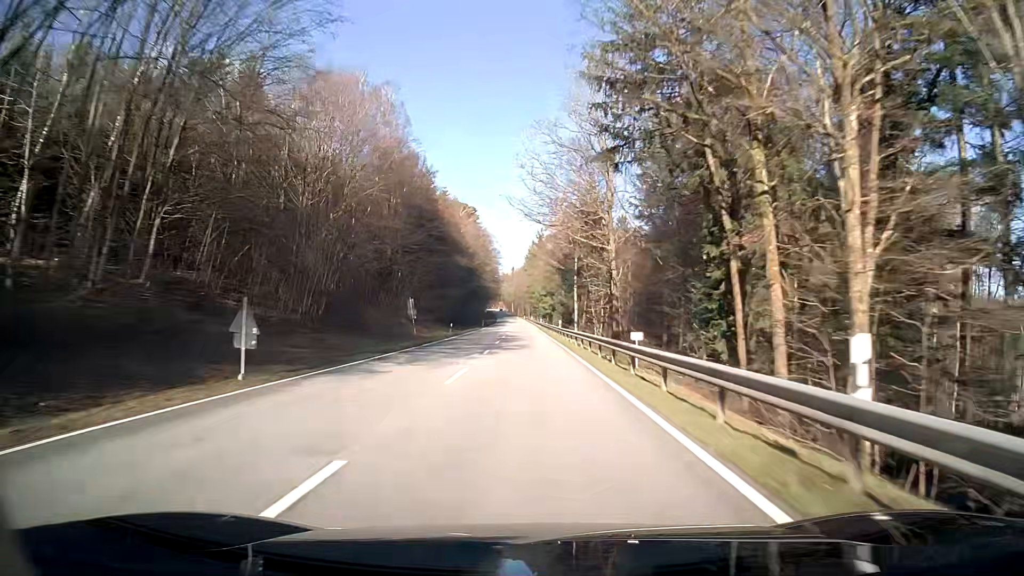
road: secondary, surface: asphalt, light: Day
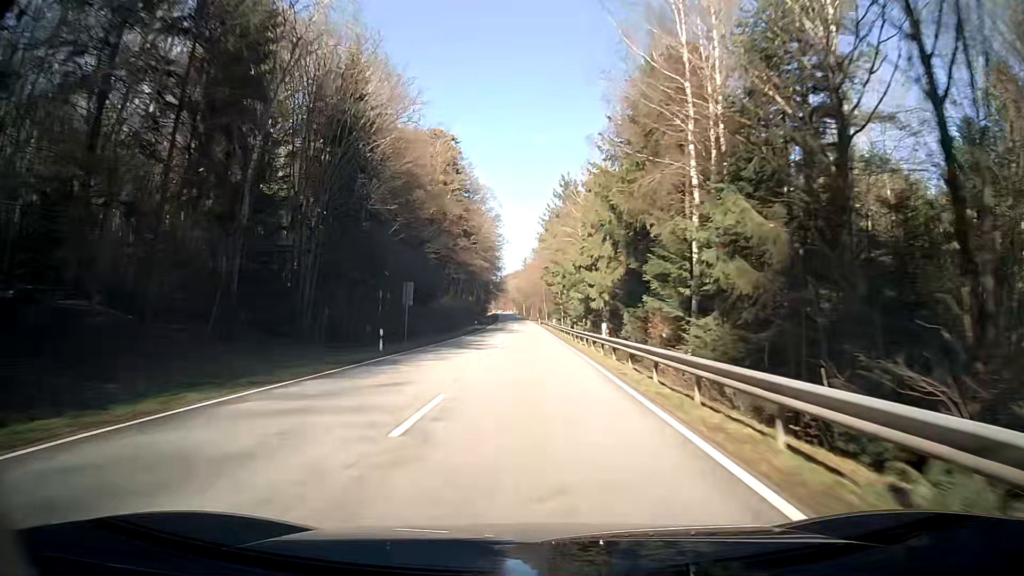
(-0.9, +78.3) m; -1°
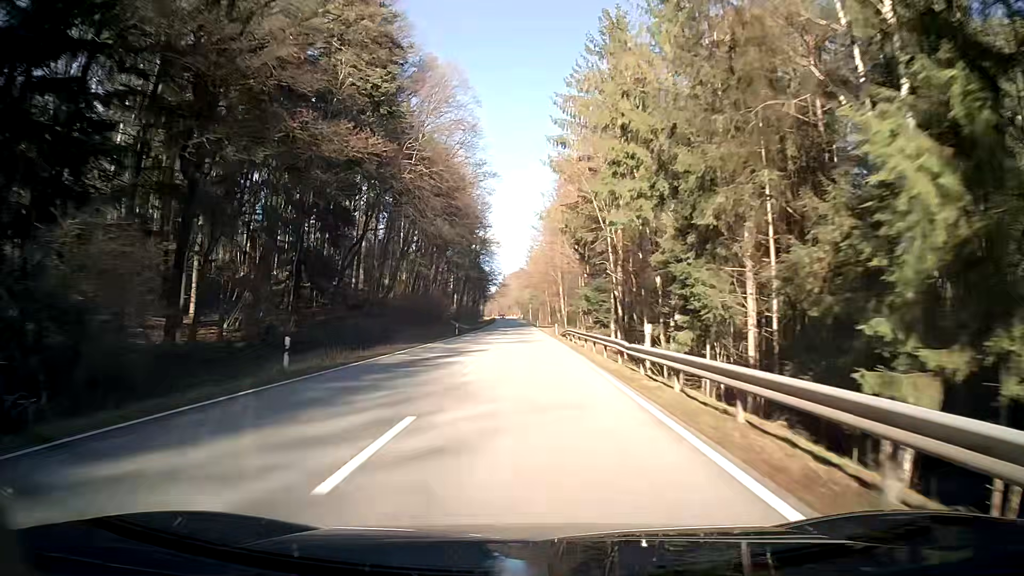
(-1.3, +62.9) m; -2°
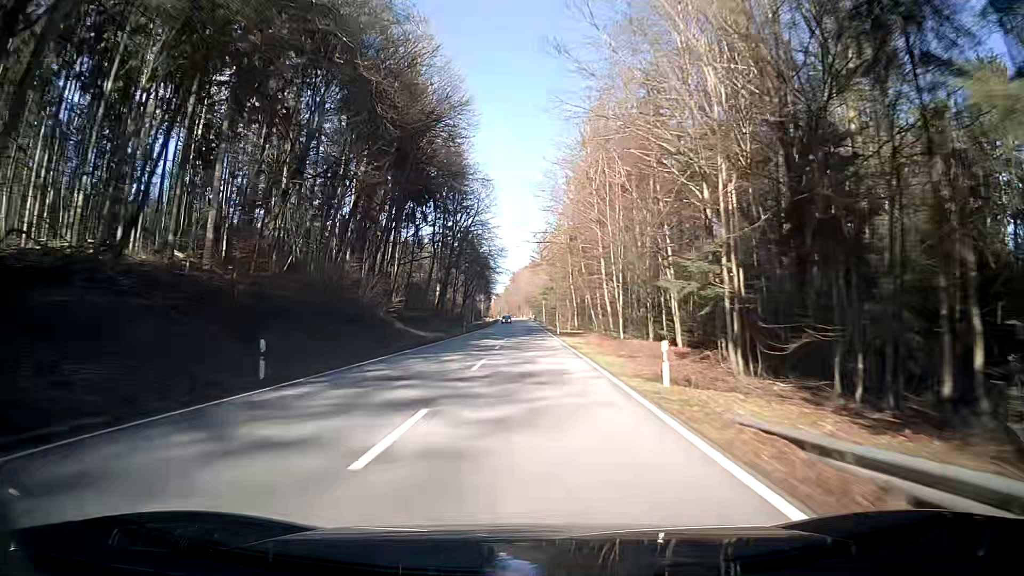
(+0.3, +47.2) m; 0°
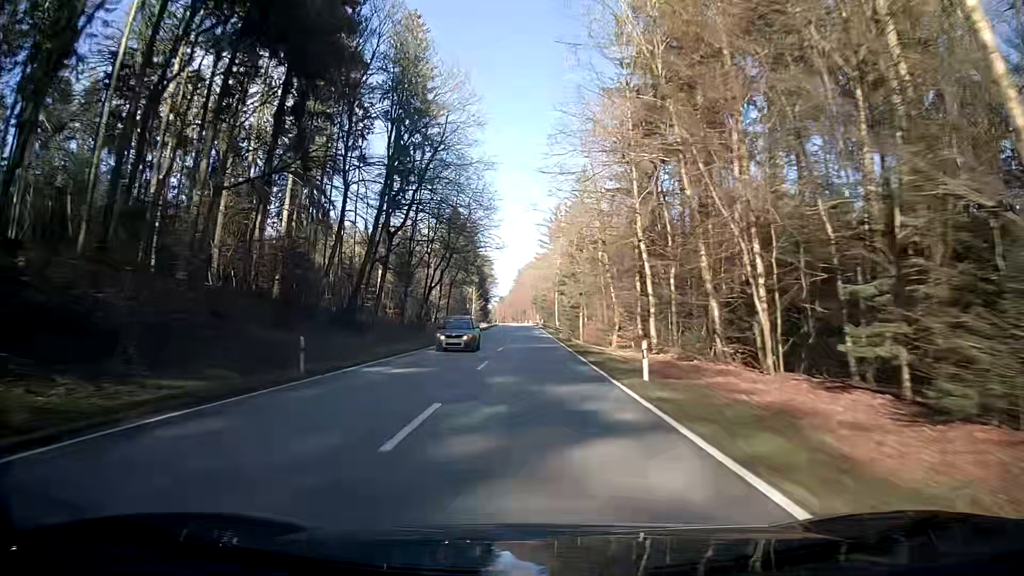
(-0.2, +47.3) m; -1°
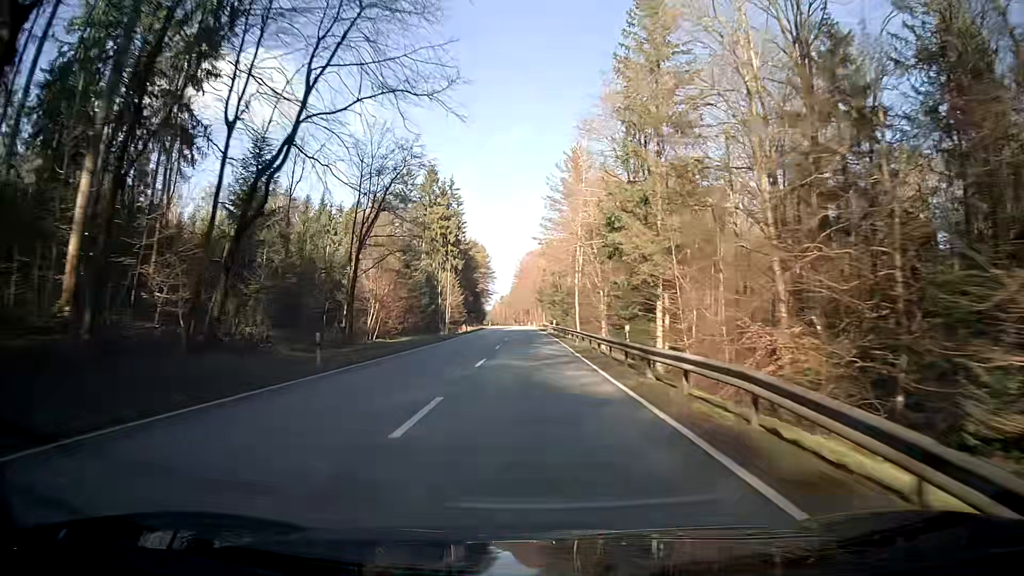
(-0.2, +47.4) m; 0°
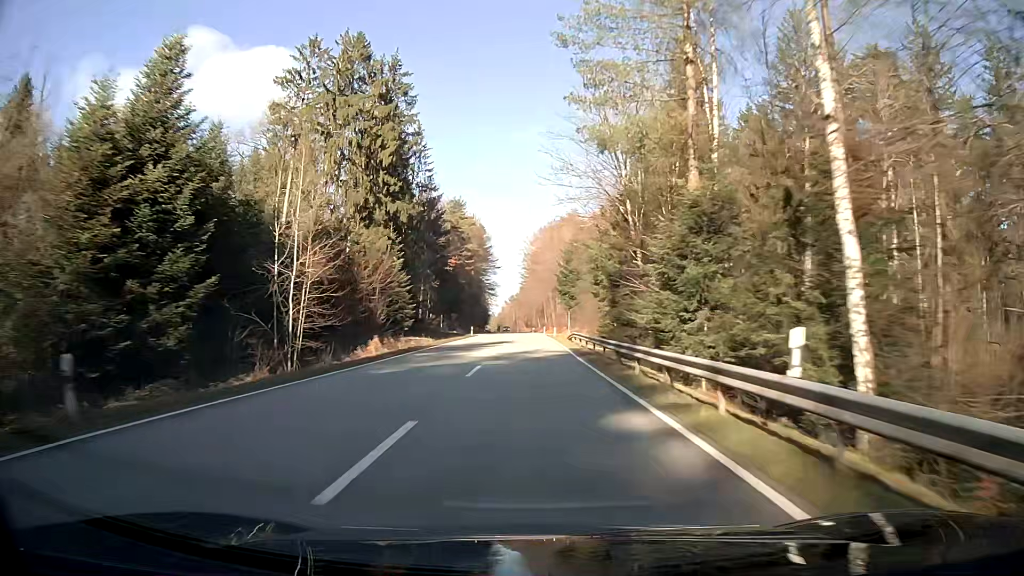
(-0.6, +63.1) m; -1°
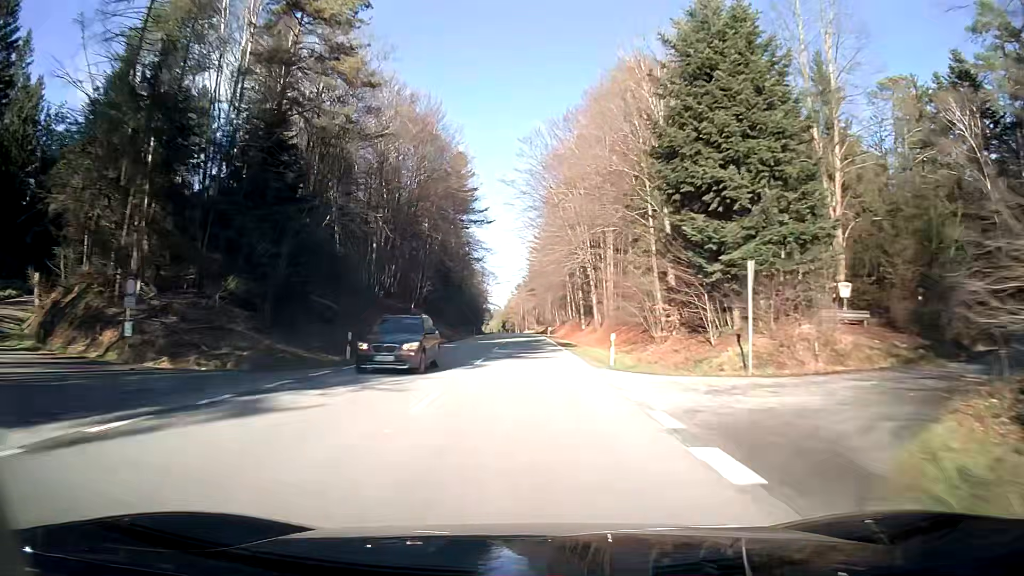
(-0.7, +79.0) m; -2°
(0, +10) (0, +20) (0, +30) (-1, +40) (-1, +50) (-1, +60) (-1, +70) (-1, +80) (-1, +90) (-1, +100) m
